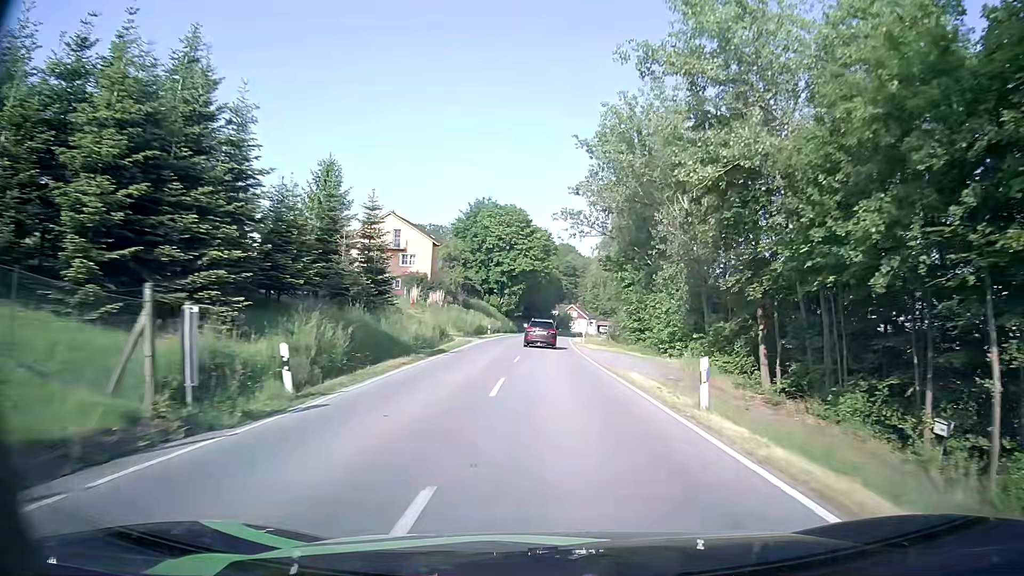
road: secondary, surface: asphalt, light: Day
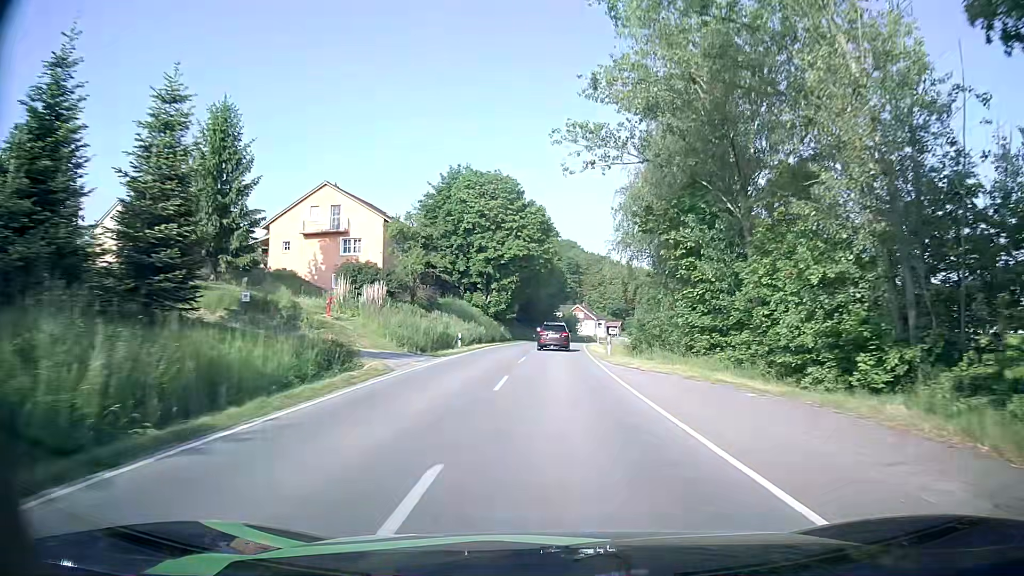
(-0.1, +21.3) m; 0°
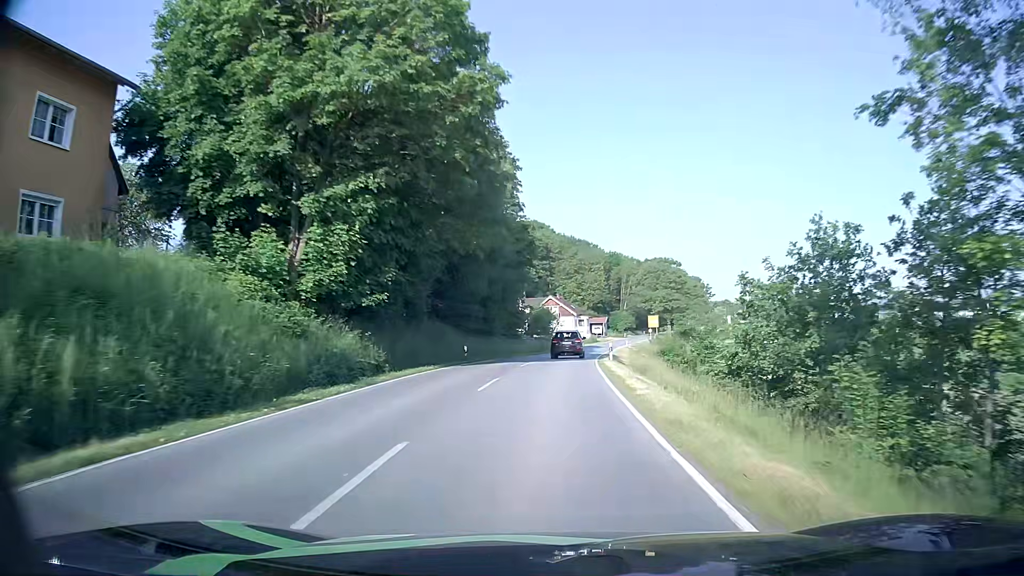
(+0.9, +43.3) m; +3°
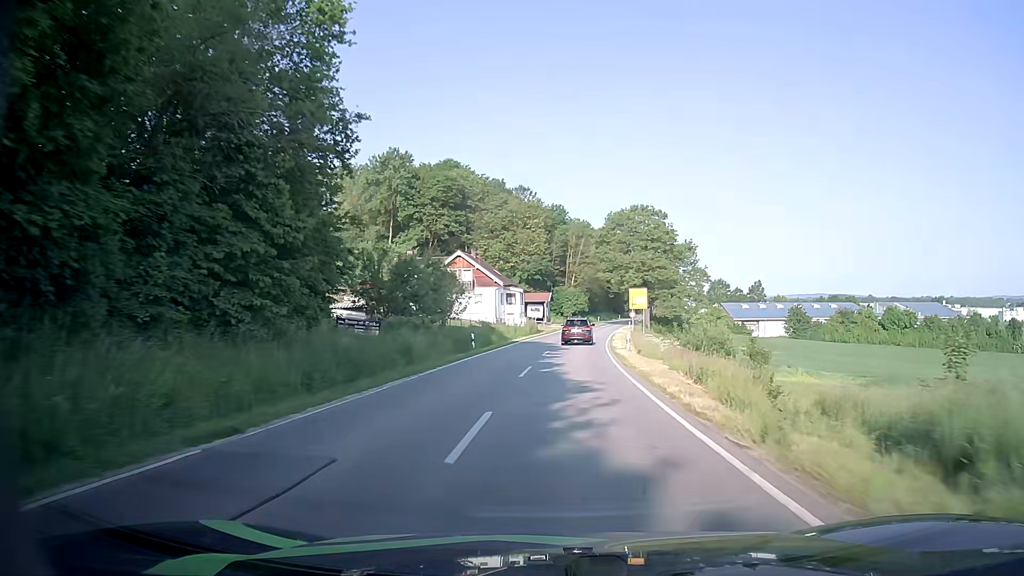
(+1.7, +52.3) m; +5°
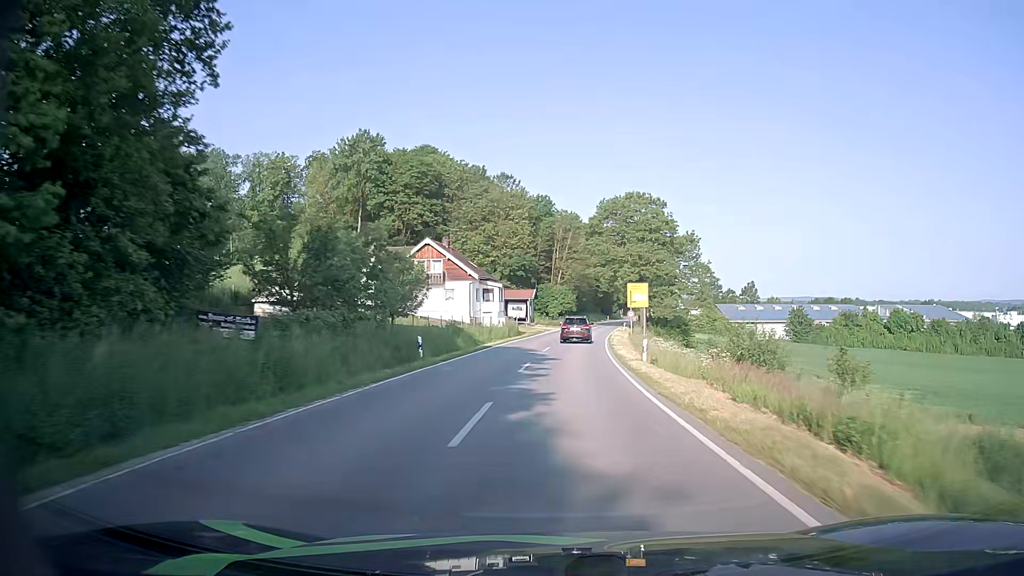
(+0.2, +10.7) m; +2°
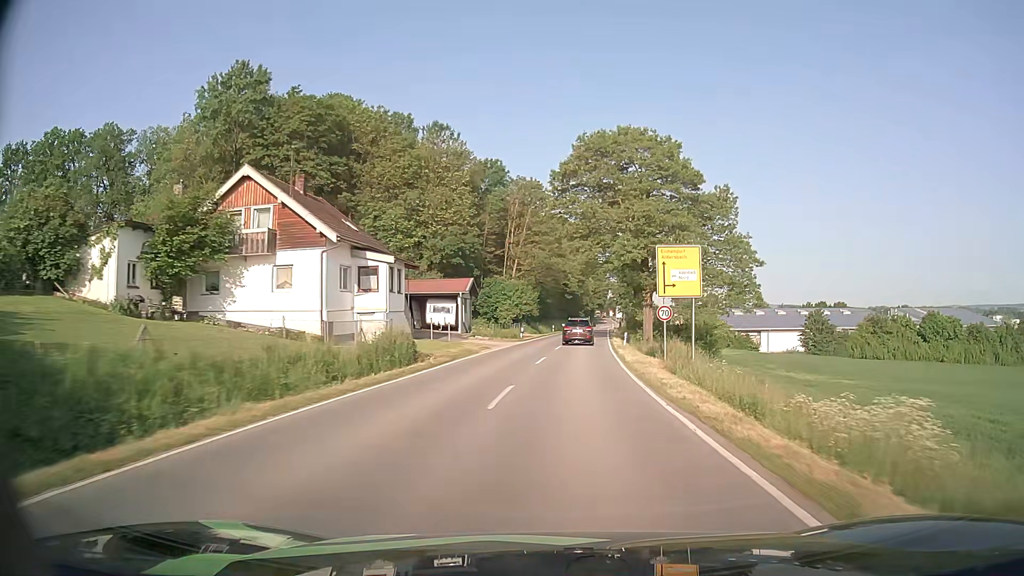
(+0.9, +32.1) m; +3°
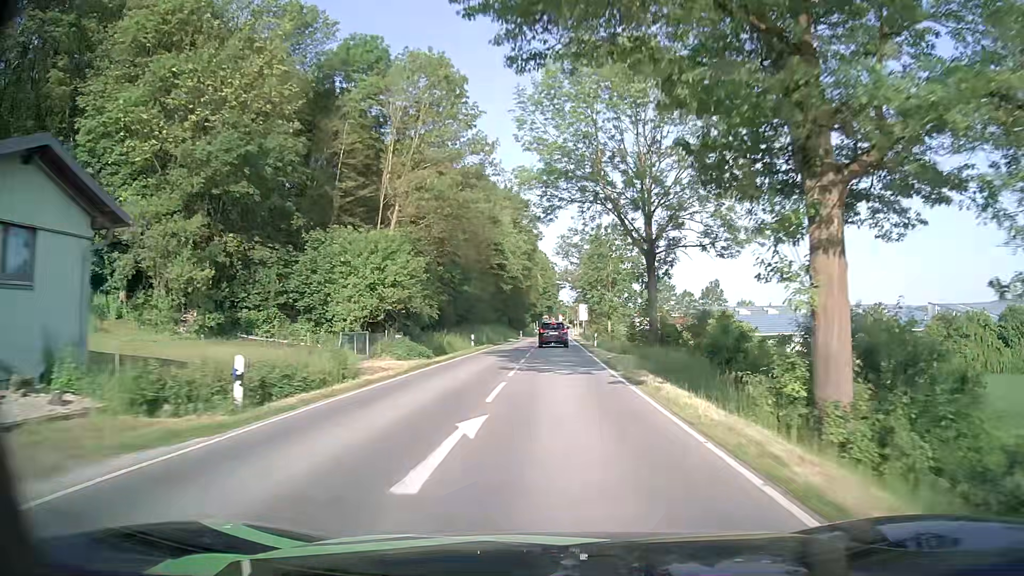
(+1.9, +41.1) m; +5°
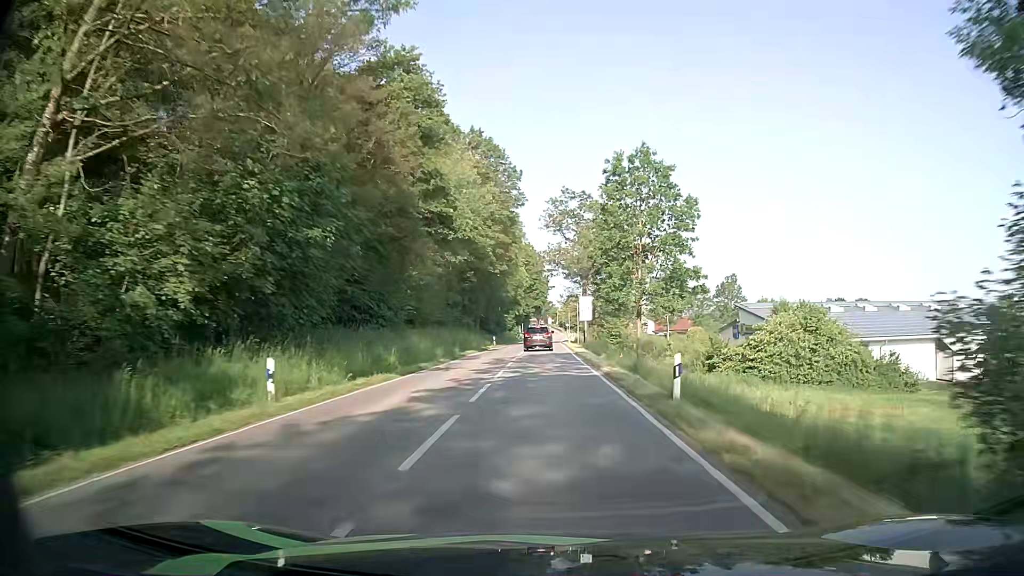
(+0.4, +29.4) m; +1°
(0, +10) (0, +20) (0, +30) (0, +40) (0, +50) (0, +60) (0, +70) (0, +80) (+1, +90) (+1, +100) m
